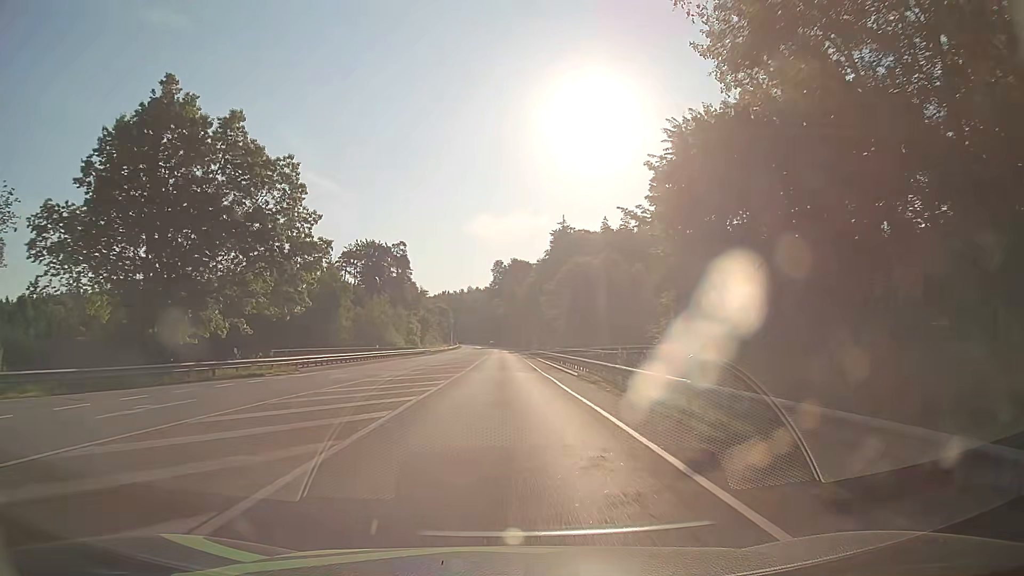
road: secondary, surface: asphalt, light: Day
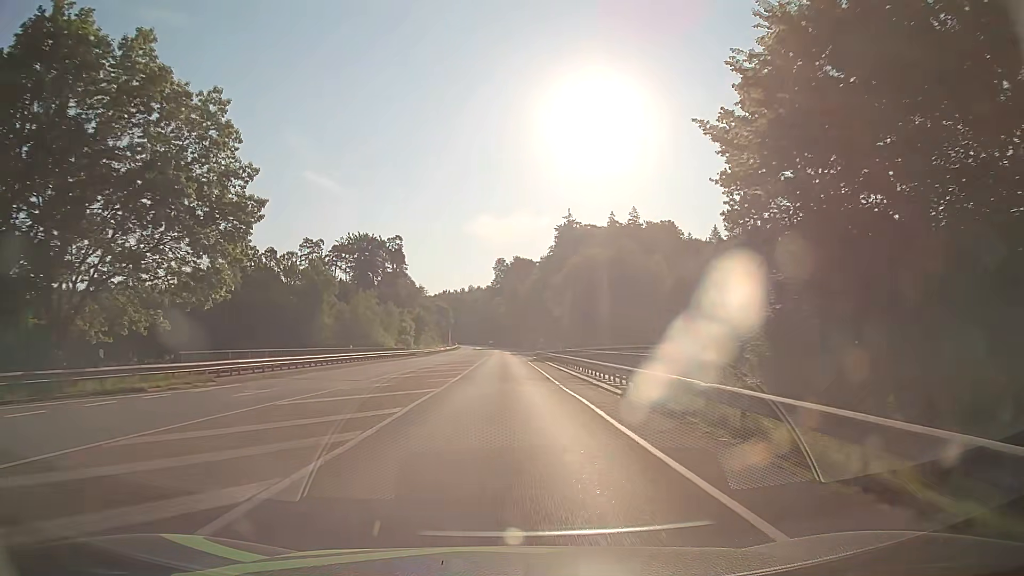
(+0.1, +11.1) m; 0°
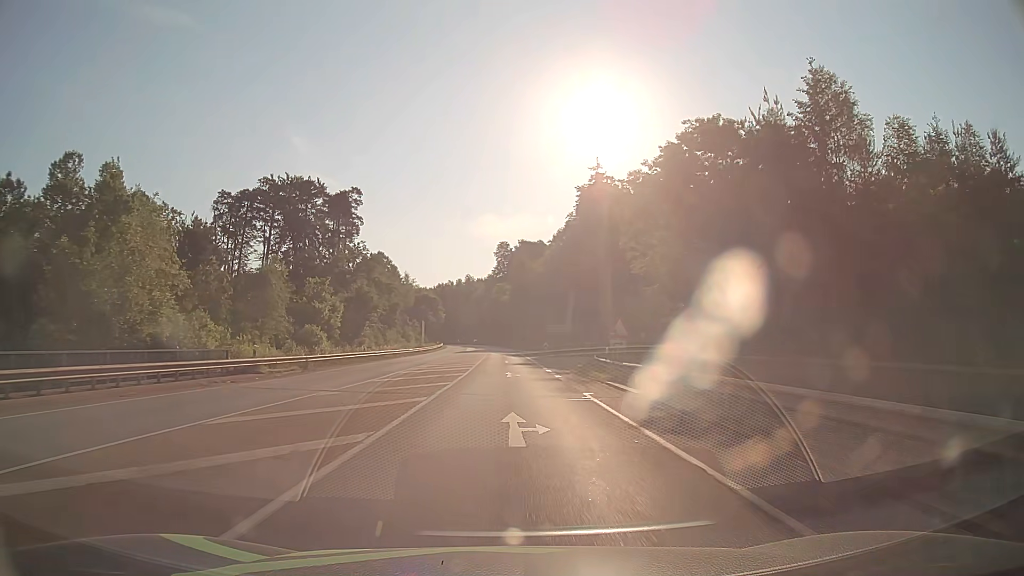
(-0.2, +55.5) m; 0°
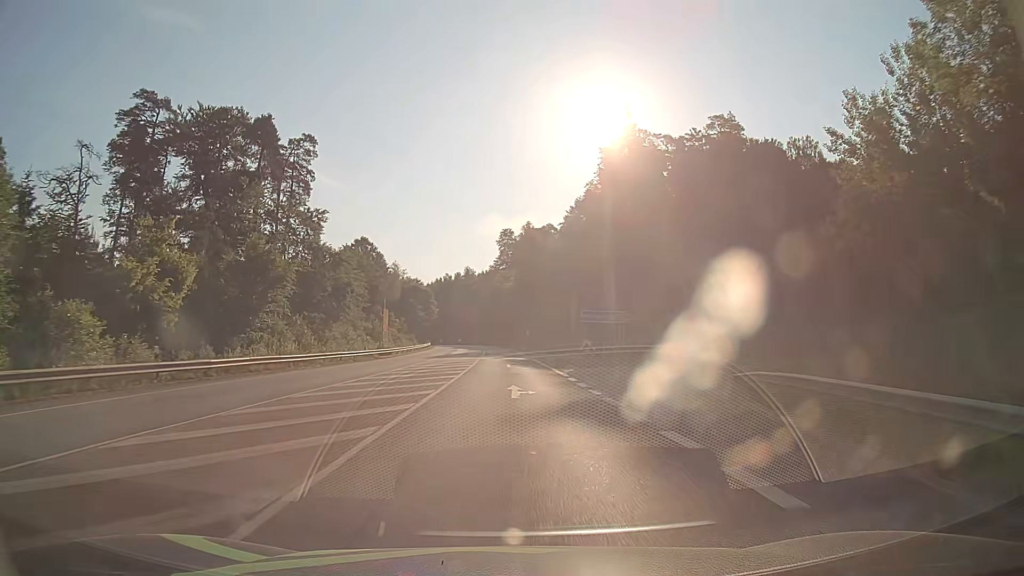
(-0.1, +33.2) m; 0°
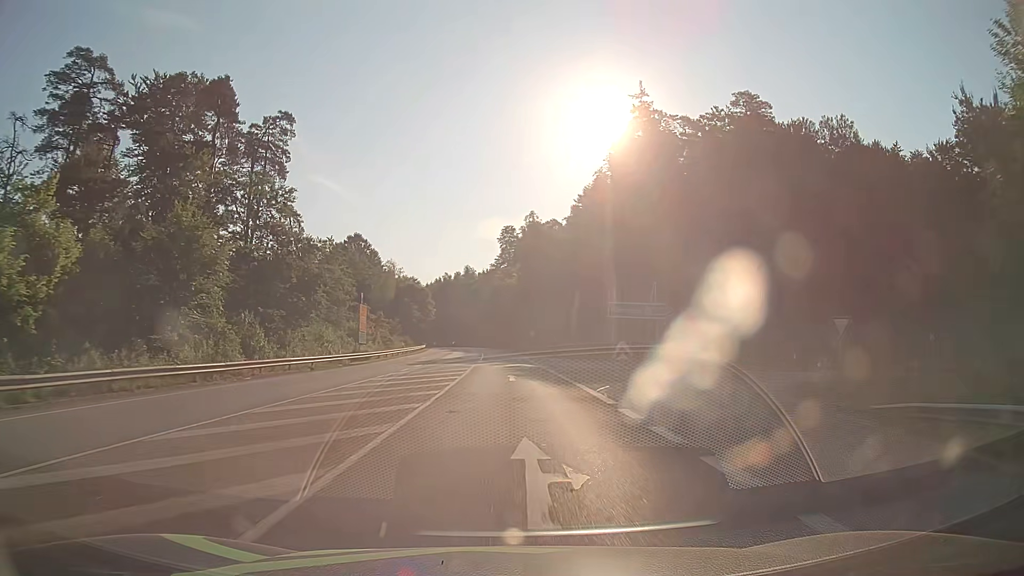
(0.0, +11.1) m; 0°
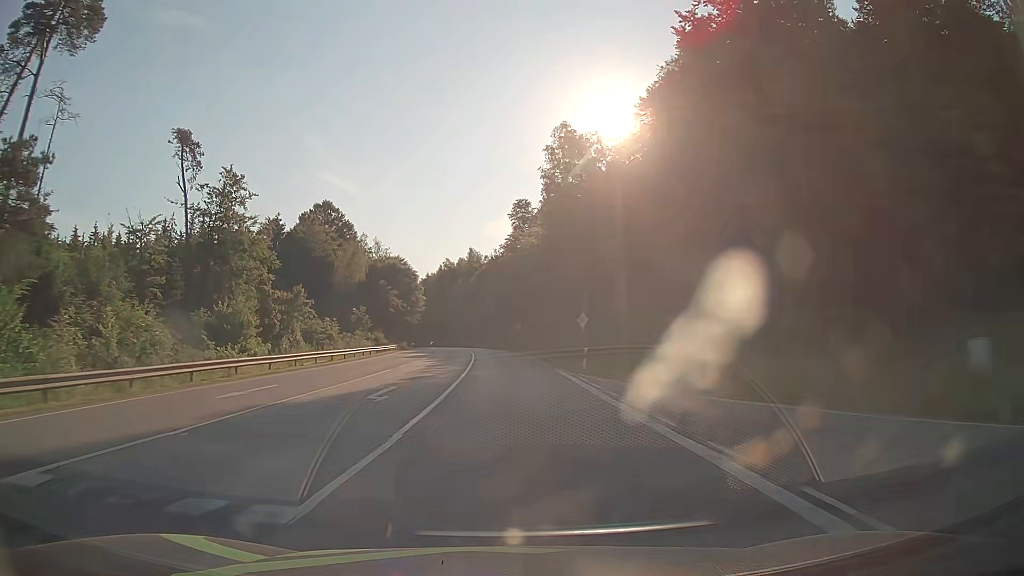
(-0.3, +44.3) m; -1°
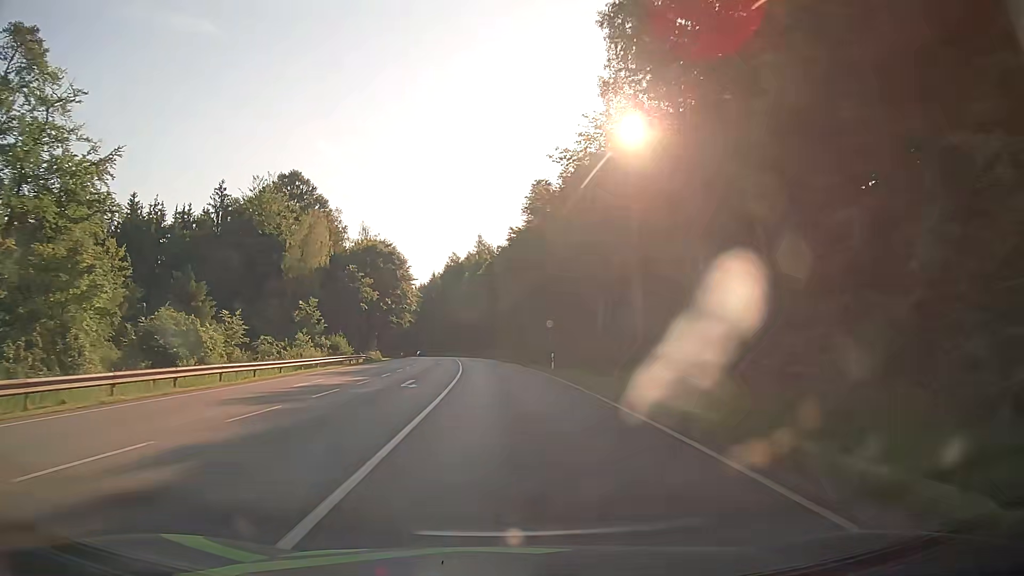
(-0.4, +33.2) m; -1°
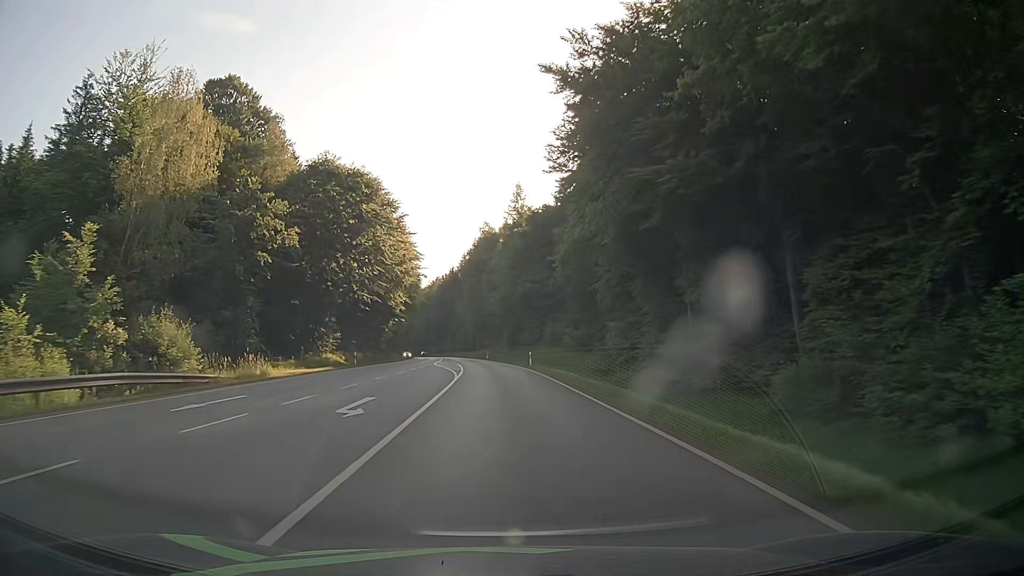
(-1.5, +44.3) m; -4°
(0, +10) (0, +20) (0, +30) (-1, +40) (-1, +50) (-2, +60) (-3, +70) (-4, +80) (-5, +90) (-6, +100) m
